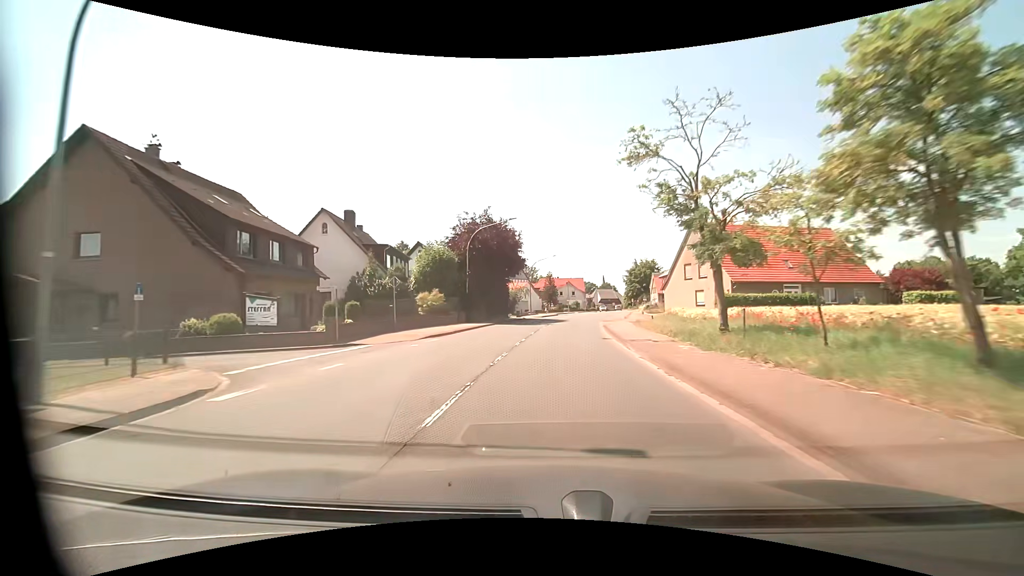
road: primary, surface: asphalt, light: Day
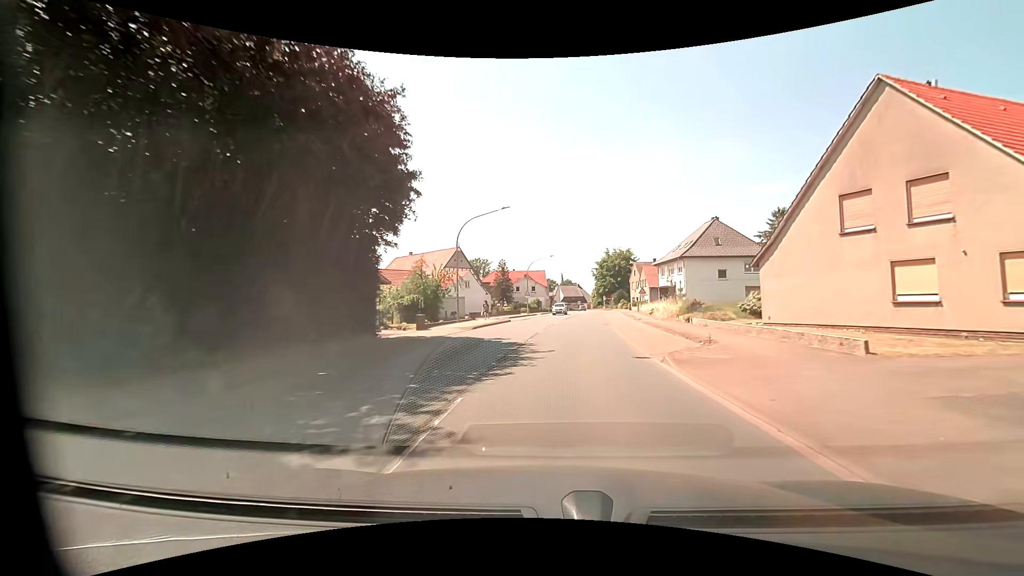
(+0.8, +31.6) m; +4°
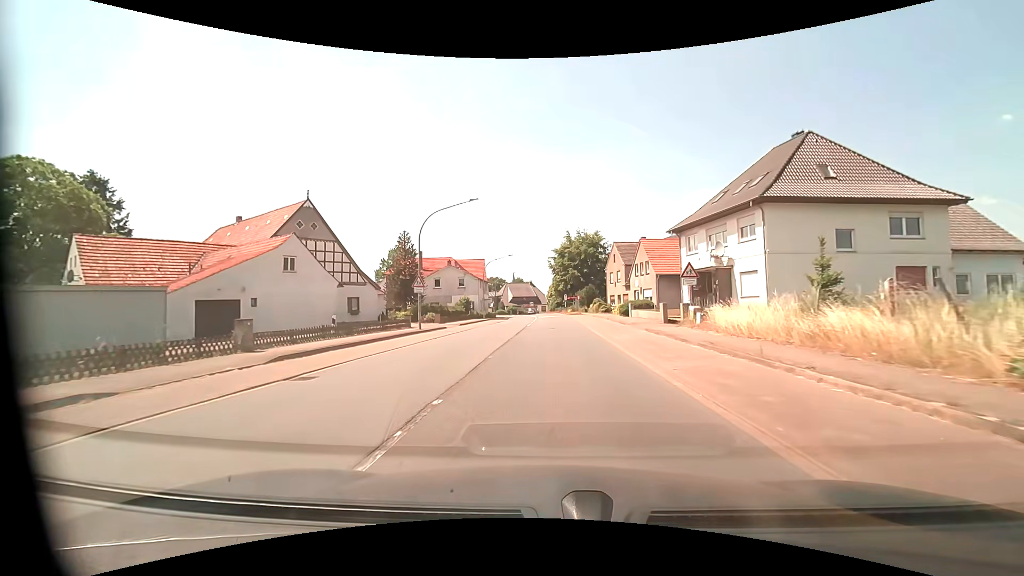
(+2.4, +36.5) m; +6°
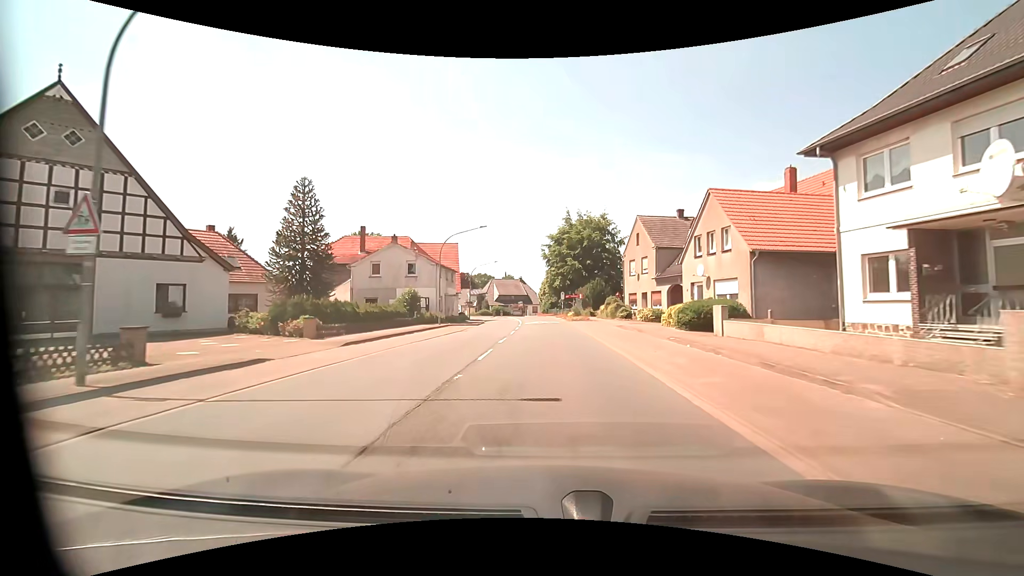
(+0.3, +21.9) m; +1°
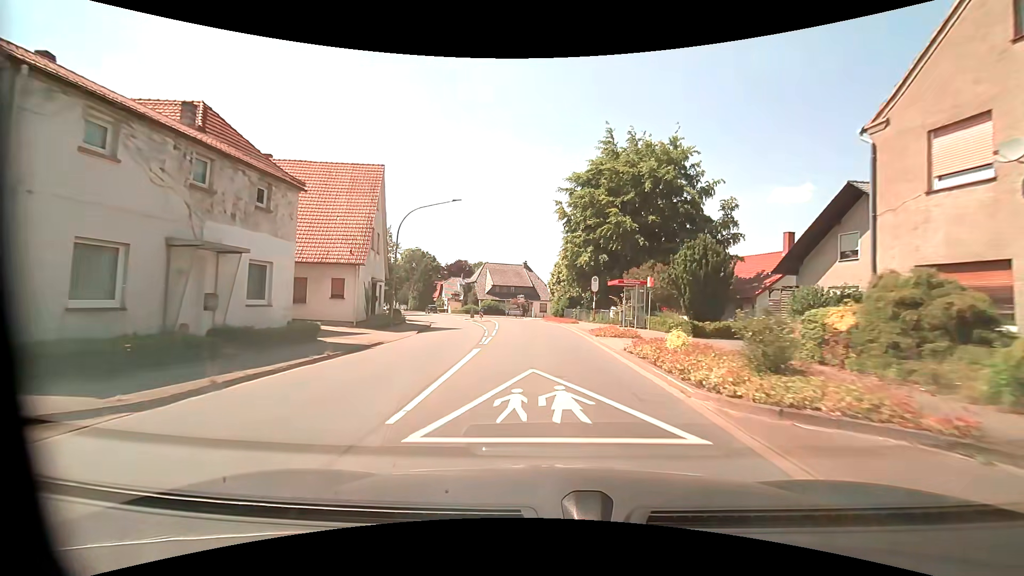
(-0.2, +36.9) m; -1°
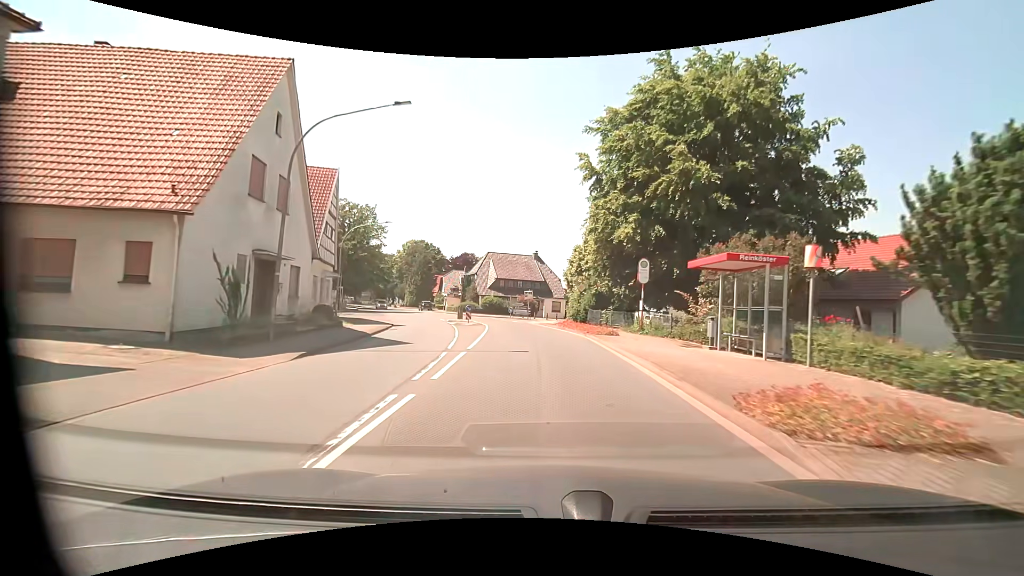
(-0.2, +14.4) m; -2°
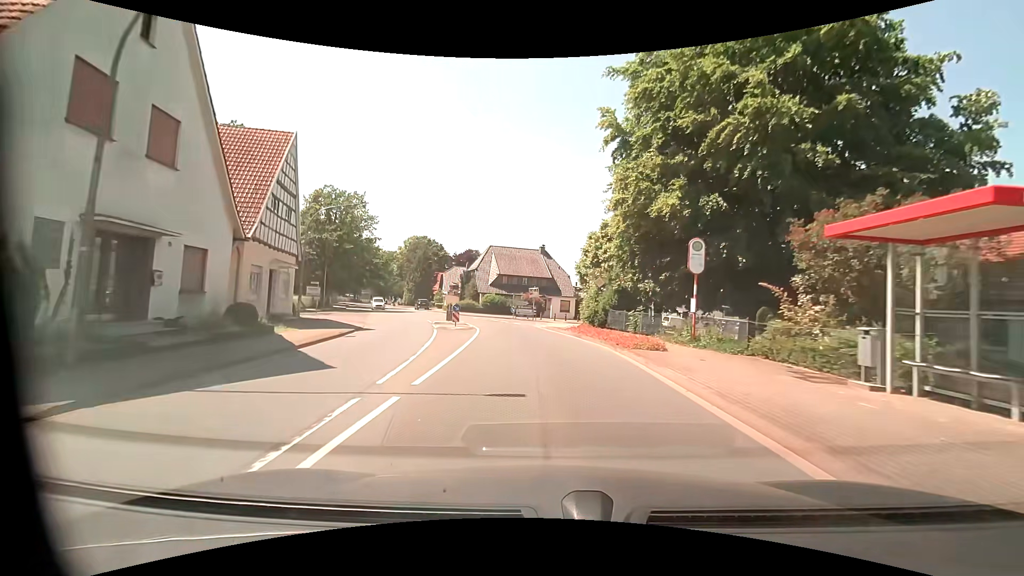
(0.0, +7.1) m; -1°
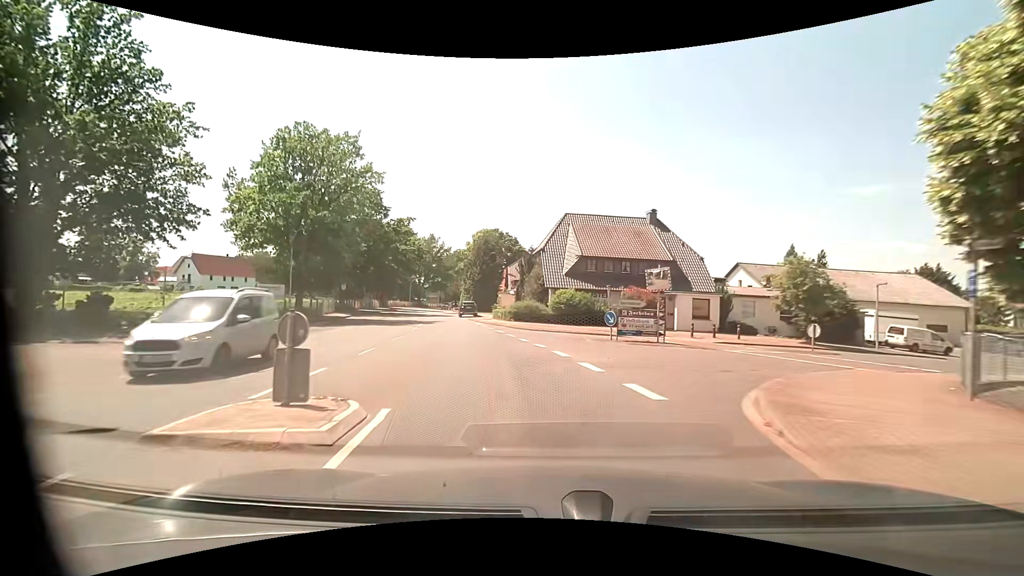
(-1.6, +26.4) m; -9°
(-1, +10) (-3, +20) (-6, +29) (-8, +39) (-11, +49) (-14, +58) (-16, +68) (-19, +78) (-22, +87) (-24, +97) m
